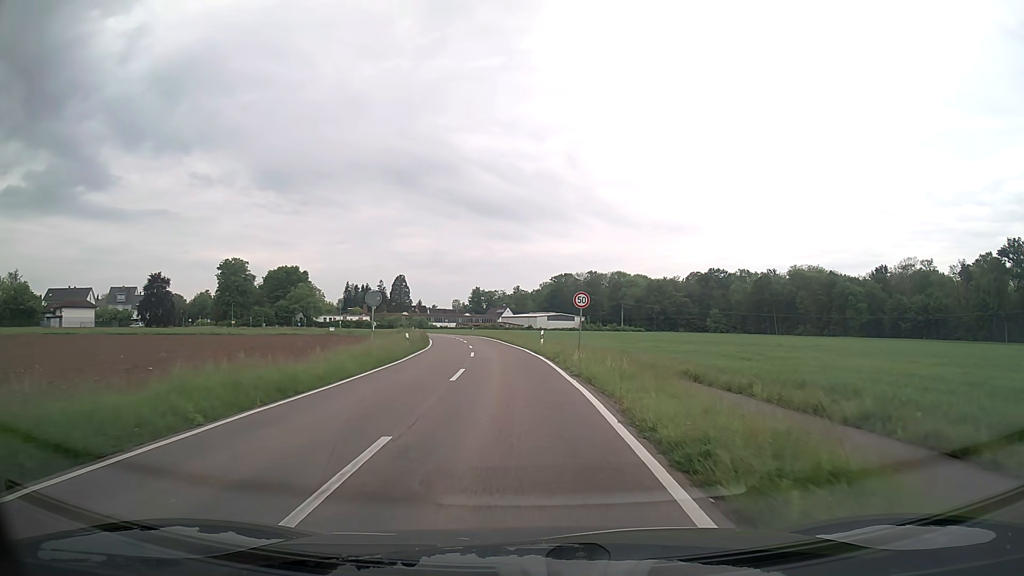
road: tertiary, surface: asphalt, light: Day
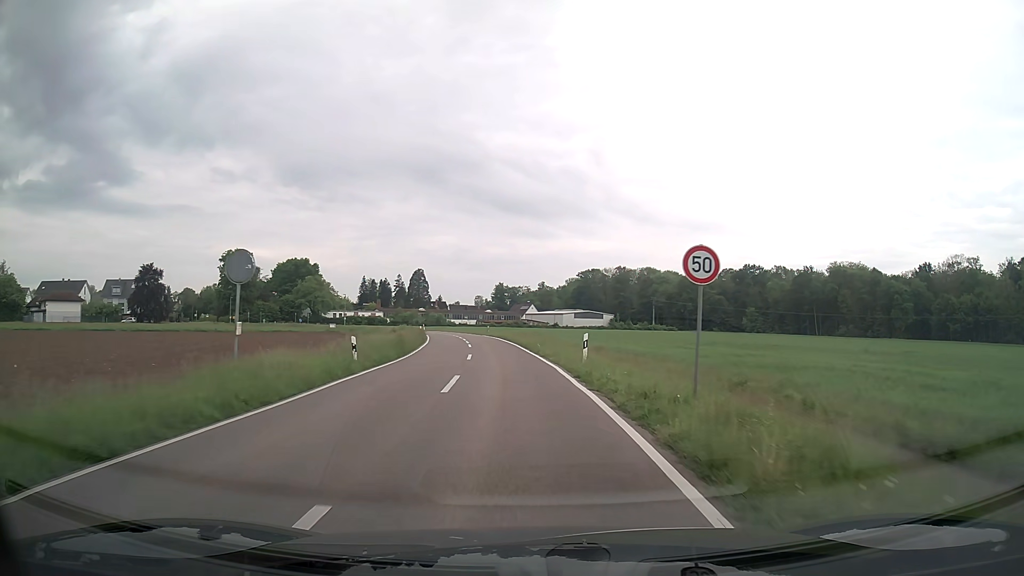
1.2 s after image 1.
(-0.3, +15.2) m; -2°
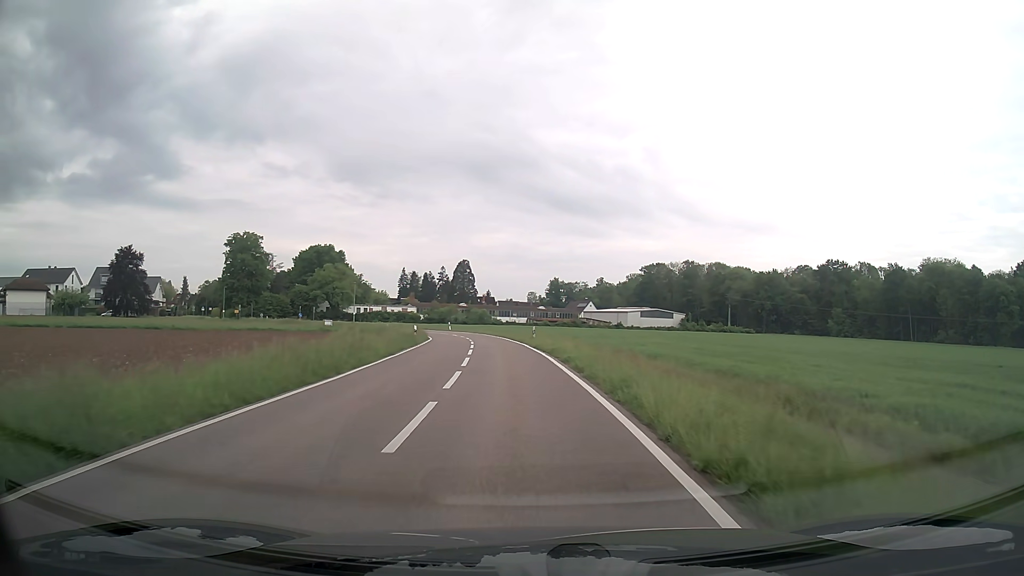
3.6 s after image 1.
(-1.2, +30.4) m; -5°
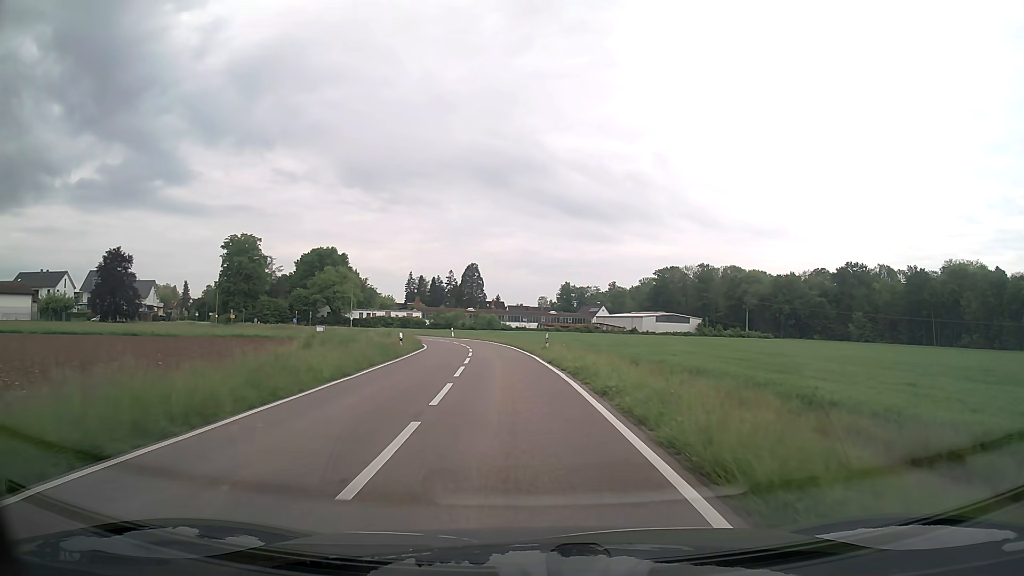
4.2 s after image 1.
(-0.1, +7.6) m; -1°
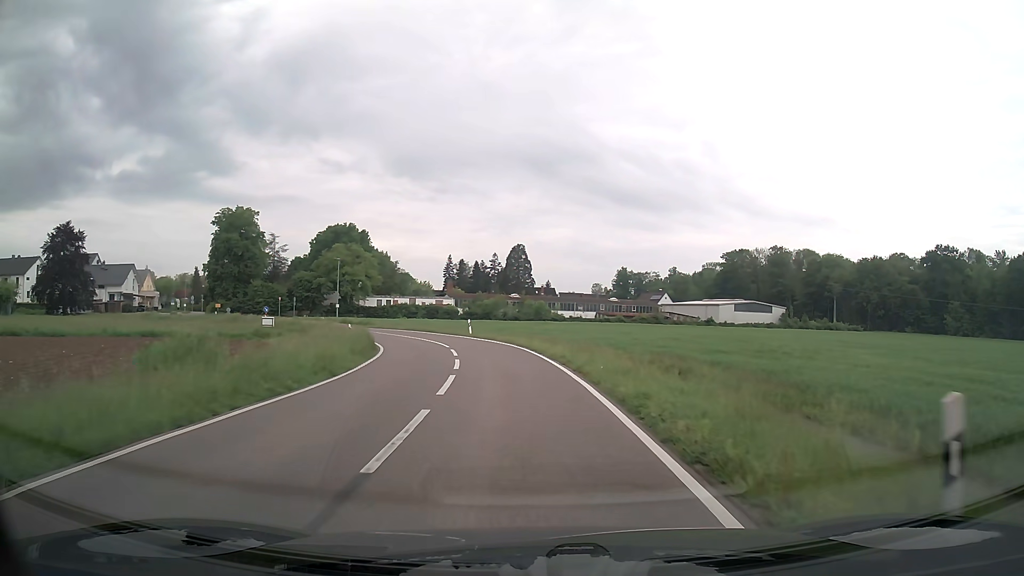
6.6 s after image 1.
(-1.0, +29.2) m; -4°
(0, +10) (-1, +20) (-2, +30) (-5, +39) (-9, +48) (-15, +57) (-21, +65) (-27, +73) (-33, +80) (-40, +87) m
